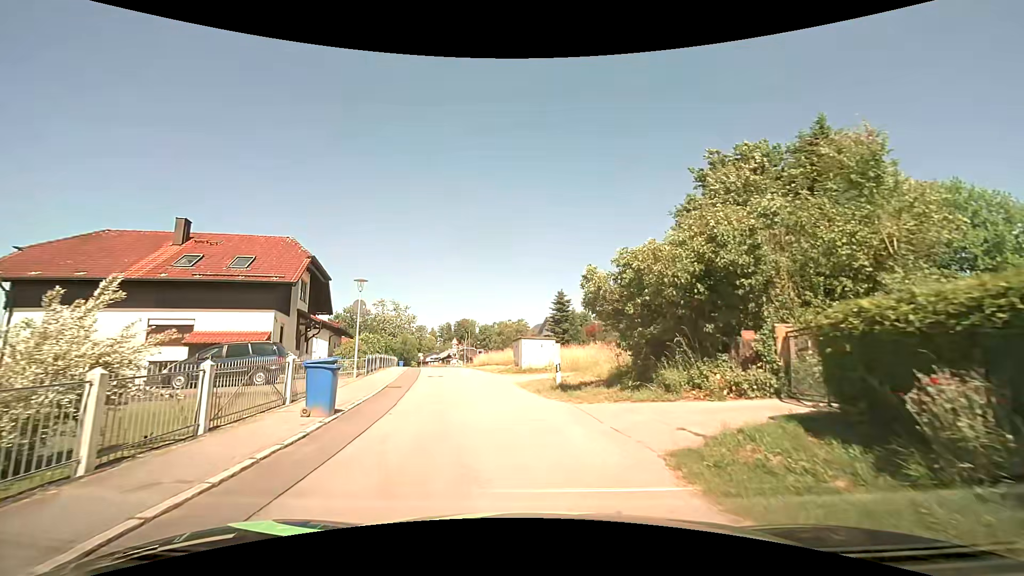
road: residential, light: Day
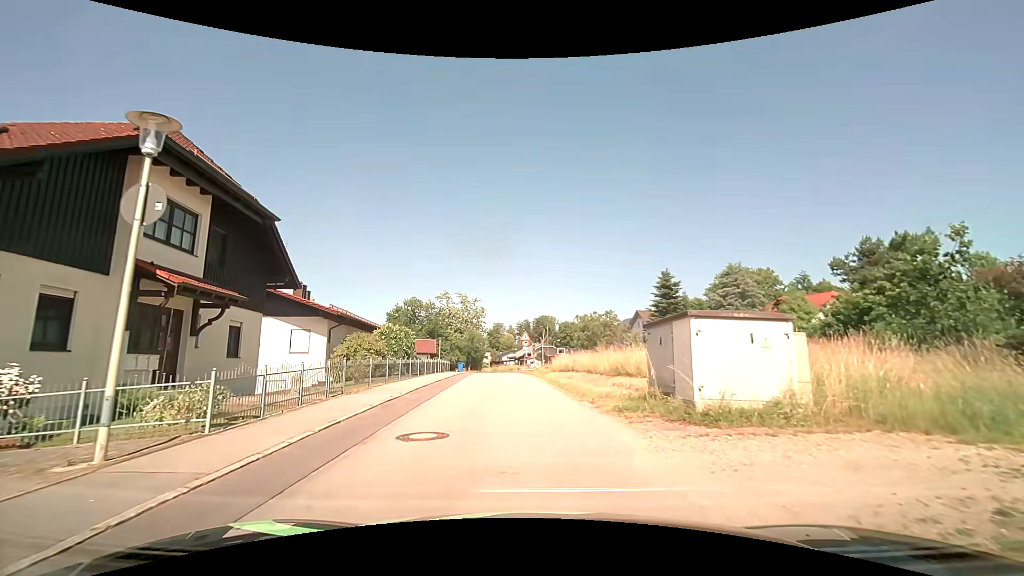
(-1.7, +17.3) m; -10°
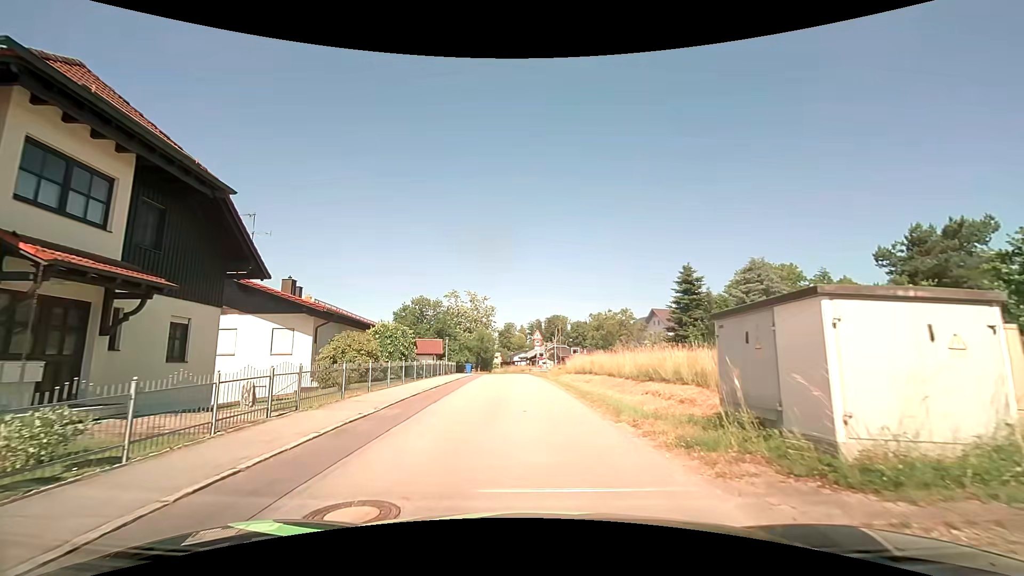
(0.0, +3.6) m; -1°
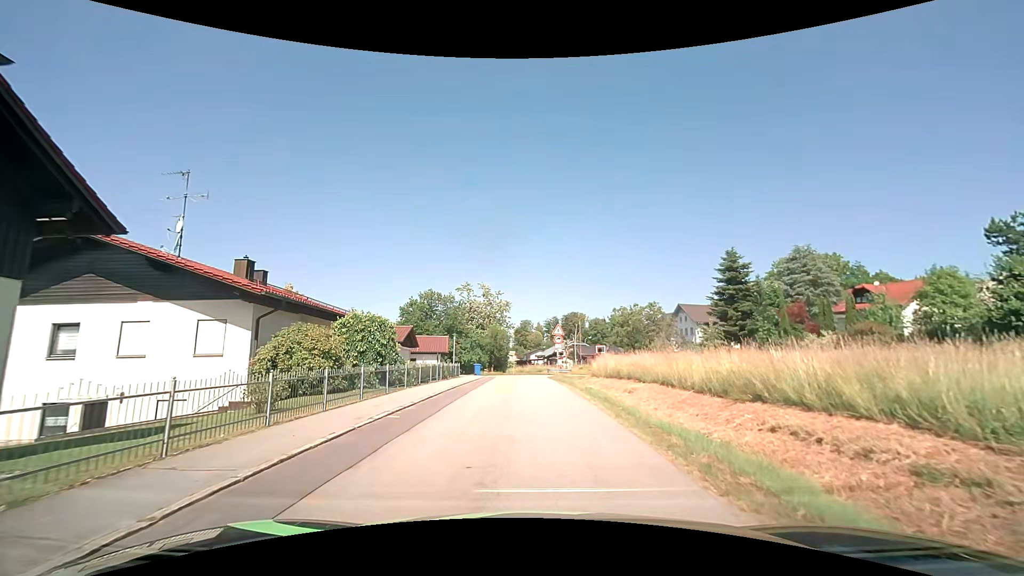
(-0.2, +7.3) m; -2°
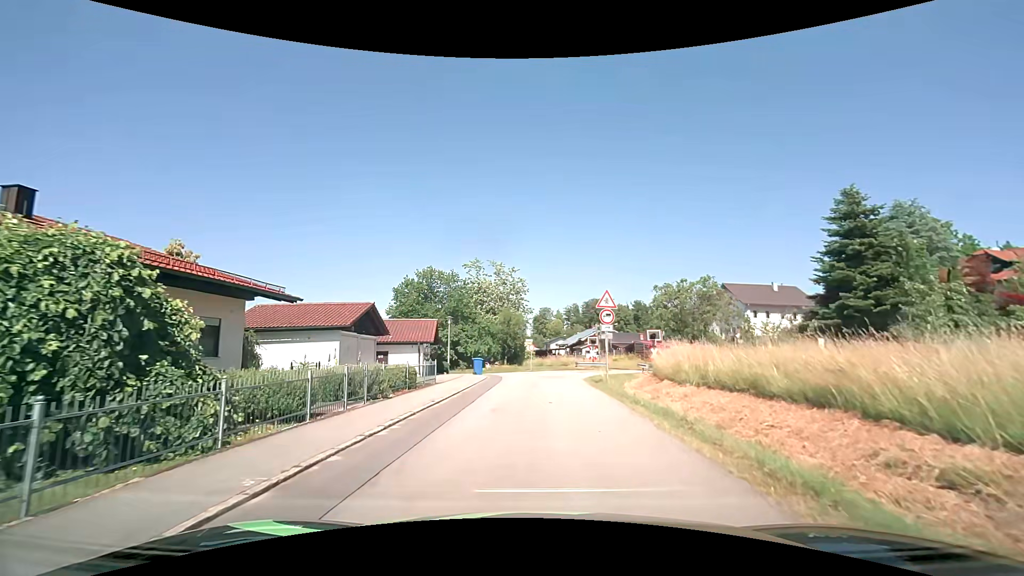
(-0.3, +14.9) m; -2°
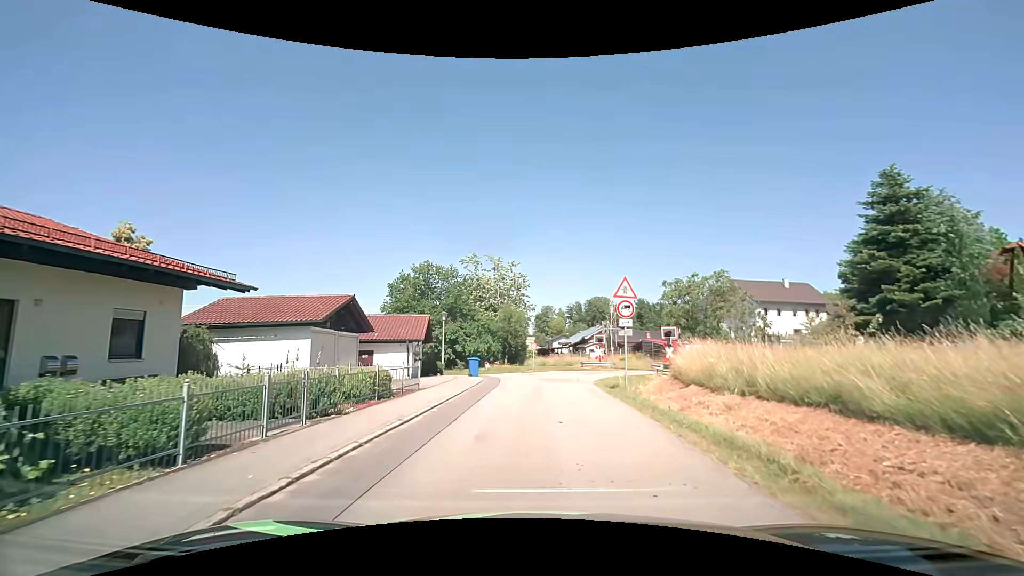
(0.0, +3.4) m; 0°
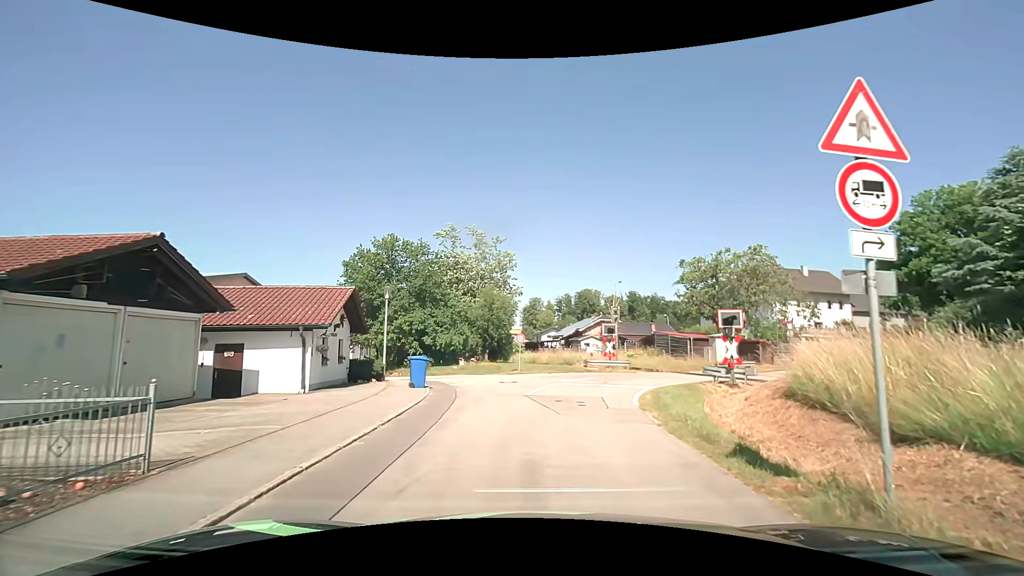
(0.0, +11.8) m; +2°
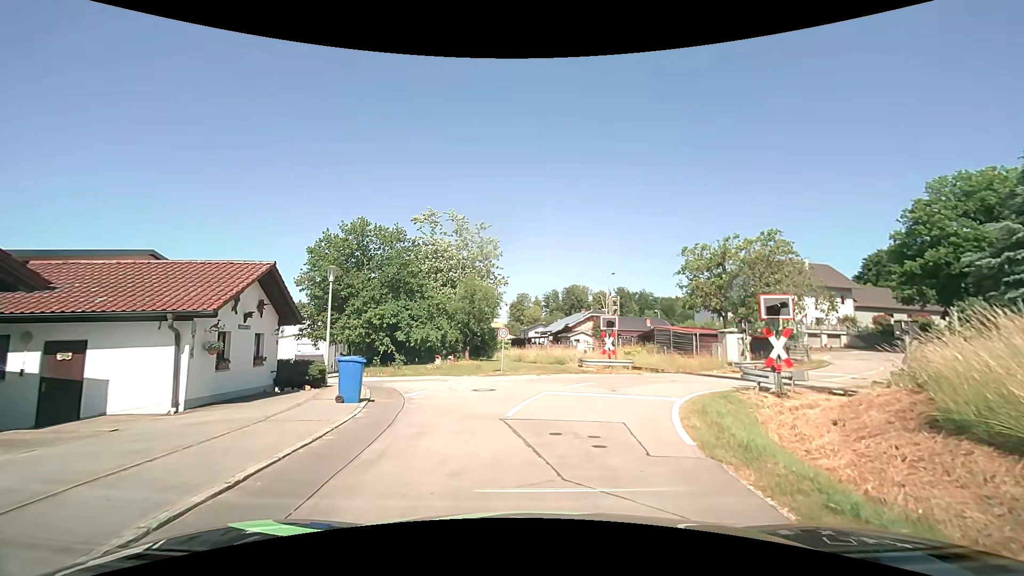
(0.0, +5.2) m; +1°
(0, +10) (+3, +19) (+11, +26) (+20, +31) (+26, +38) (+31, +47) (+37, +55) (+44, +62) (+52, +68) (+61, +73) m
